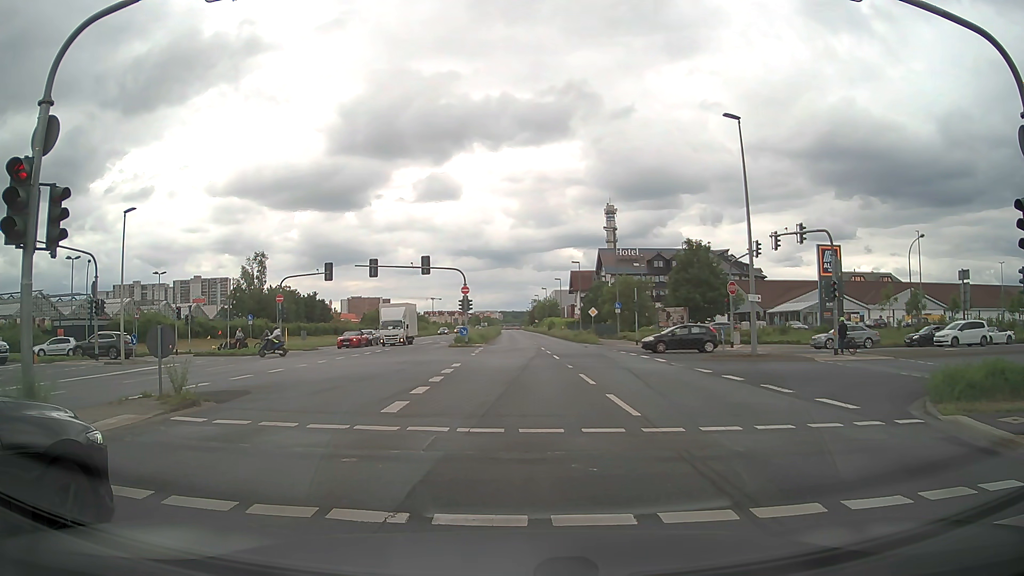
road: primary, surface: asphalt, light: Day
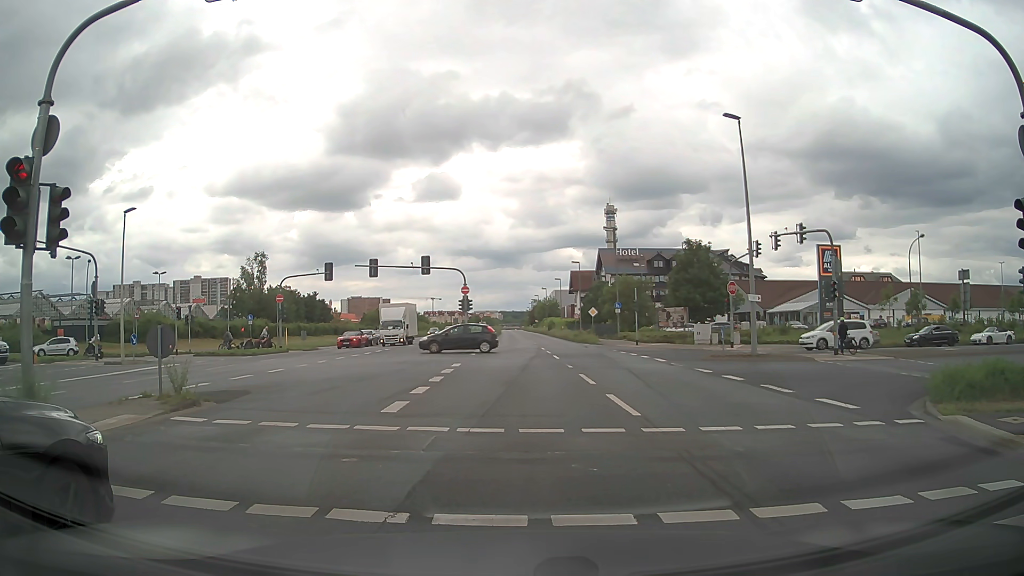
(0.0, 0.0) m; 0°
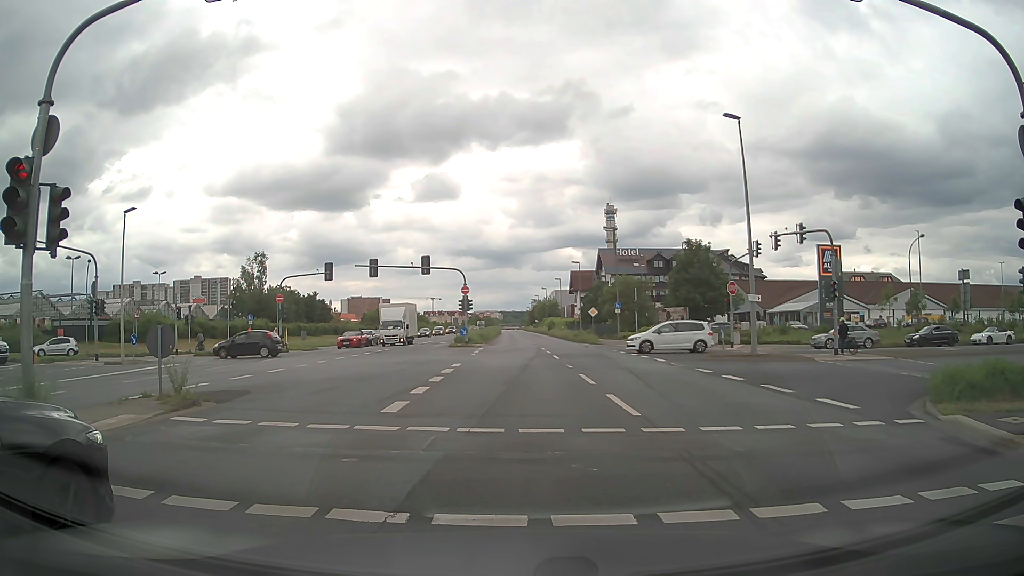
(0.0, 0.0) m; 0°
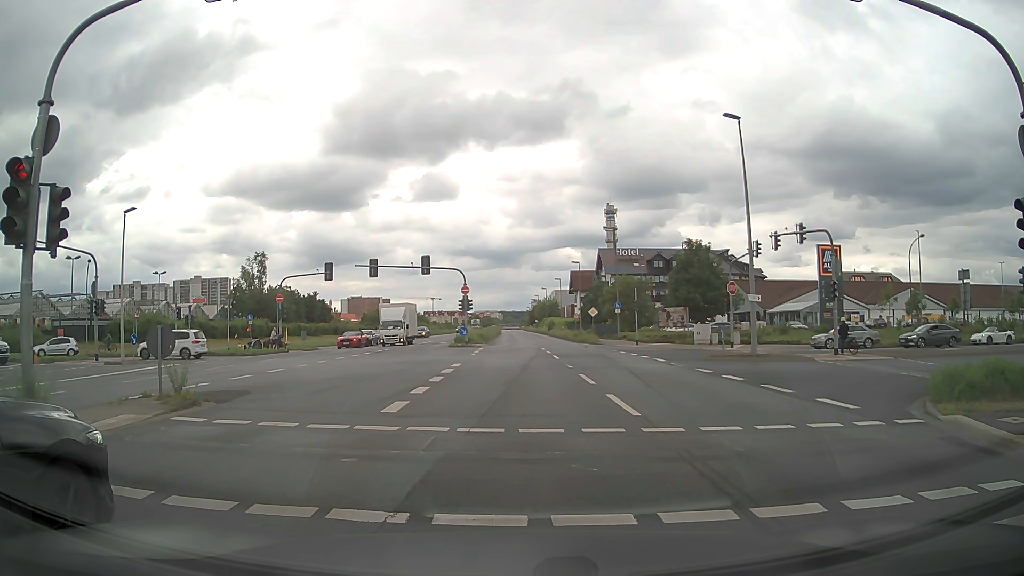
(0.0, 0.0) m; 0°
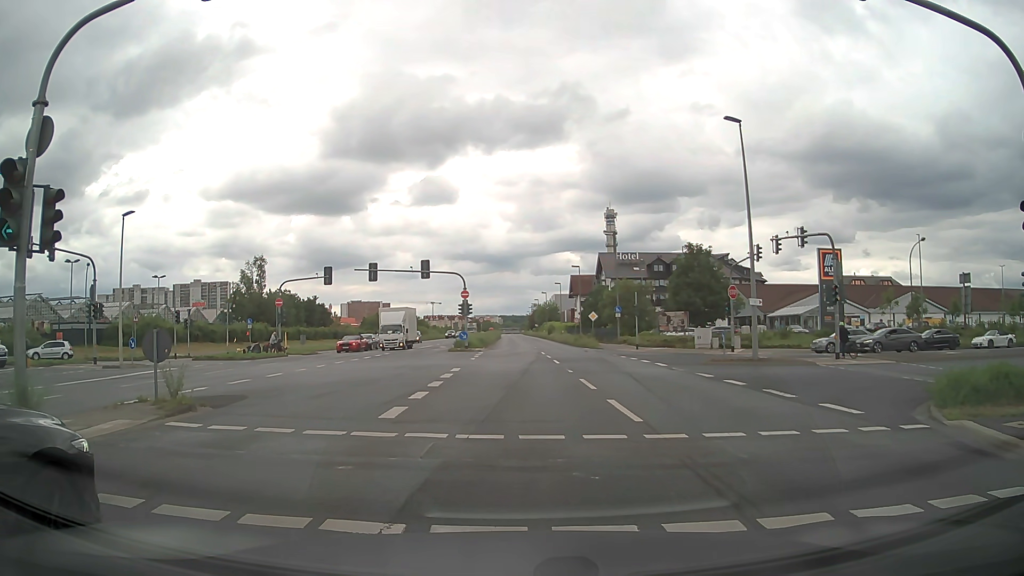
(0.0, +0.2) m; 0°
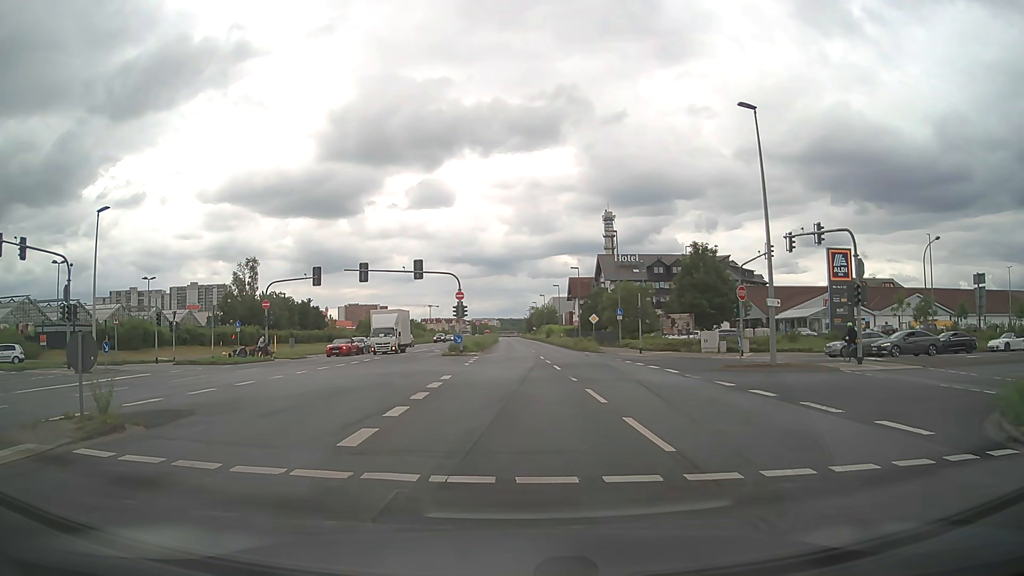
(0.0, +2.6) m; +1°
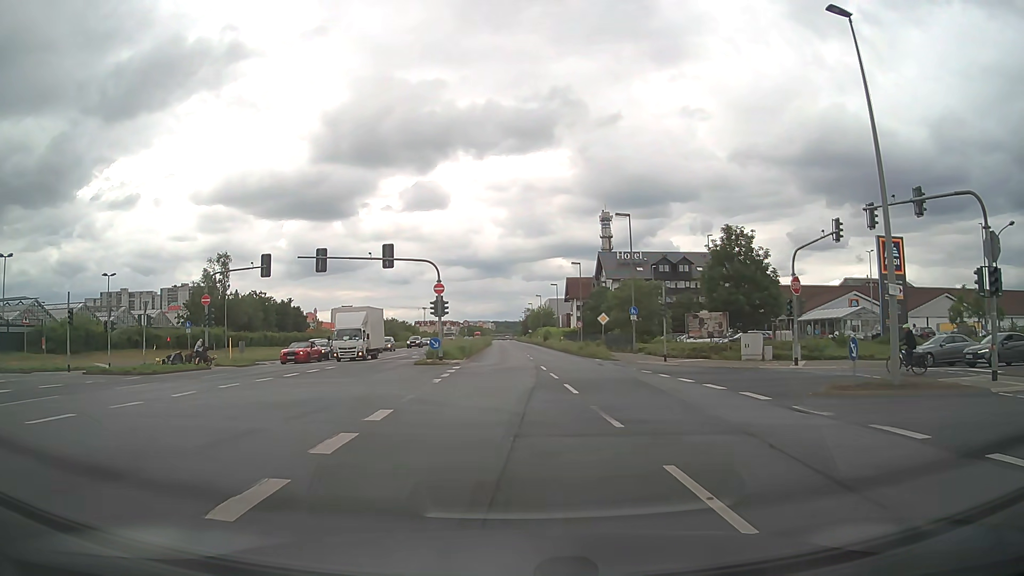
(-0.1, +9.8) m; -1°
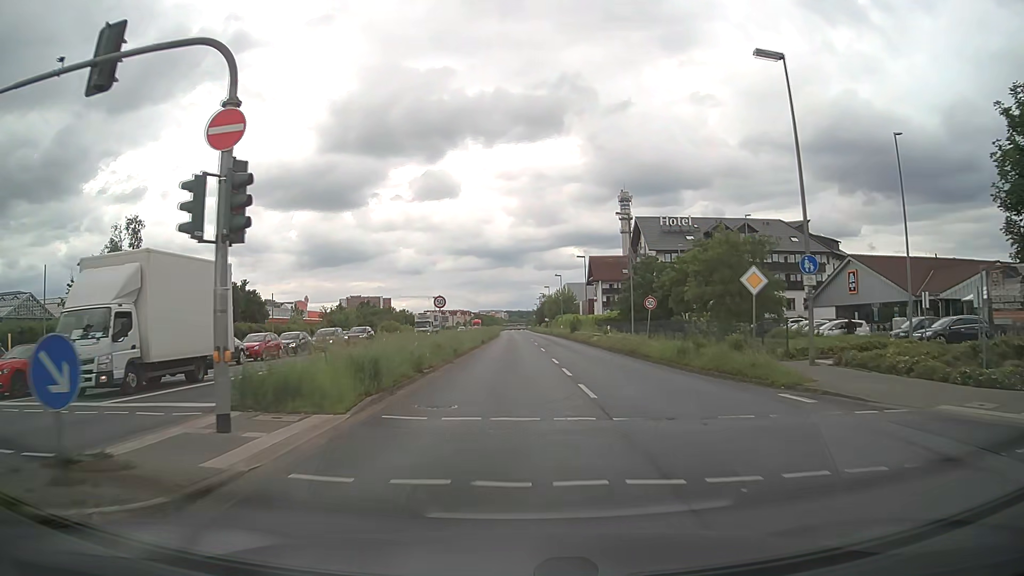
(0.0, +28.8) m; 0°
